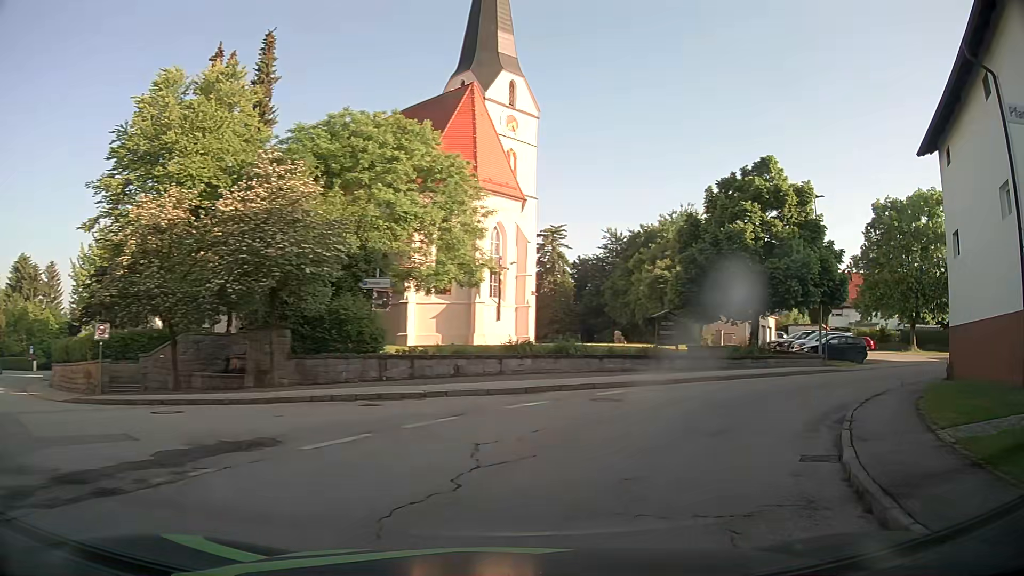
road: tertiary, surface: asphalt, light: Day
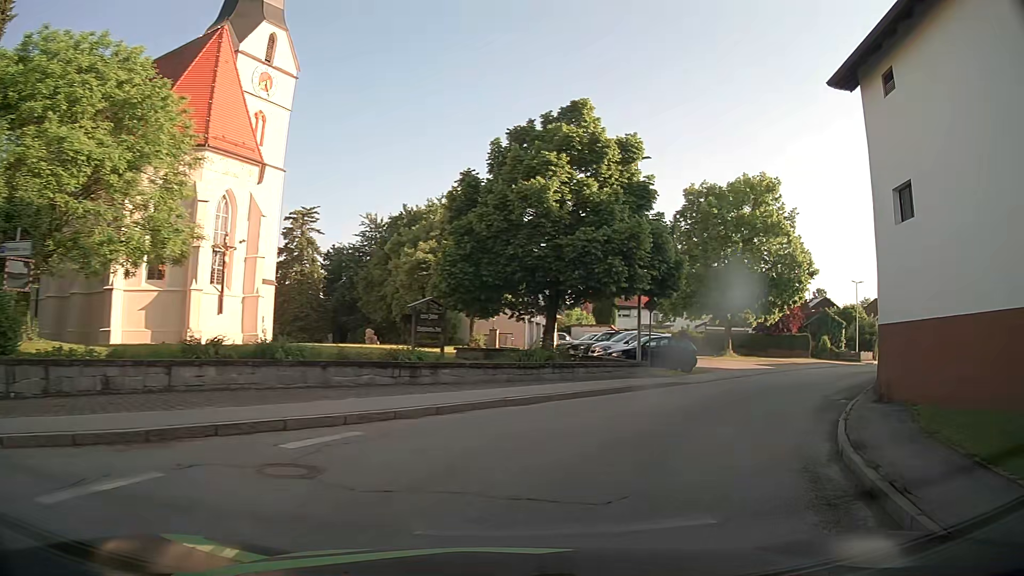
(+1.5, +8.2) m; +20°
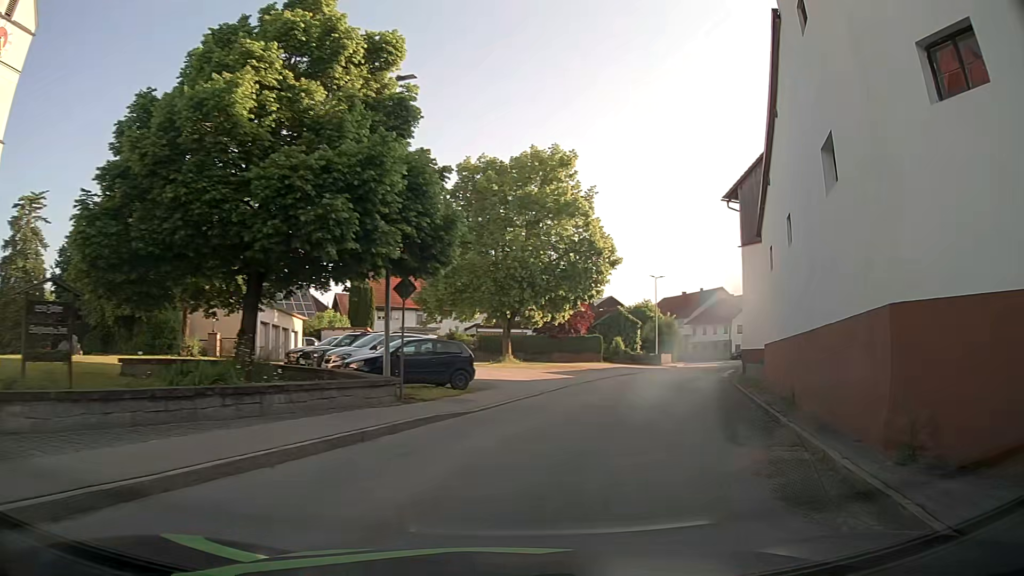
(+1.6, +8.6) m; +20°
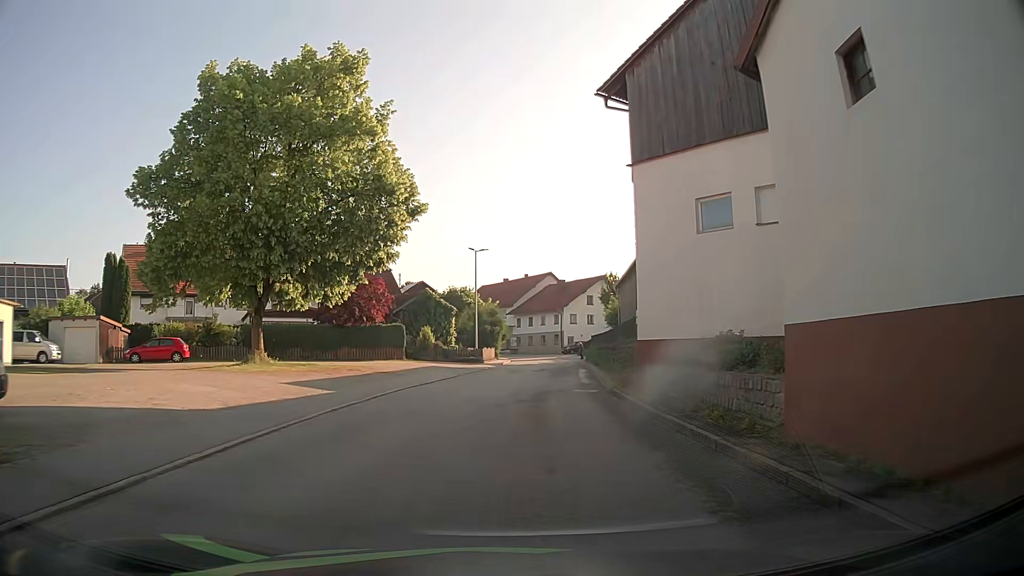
(+2.3, +14.2) m; +16°
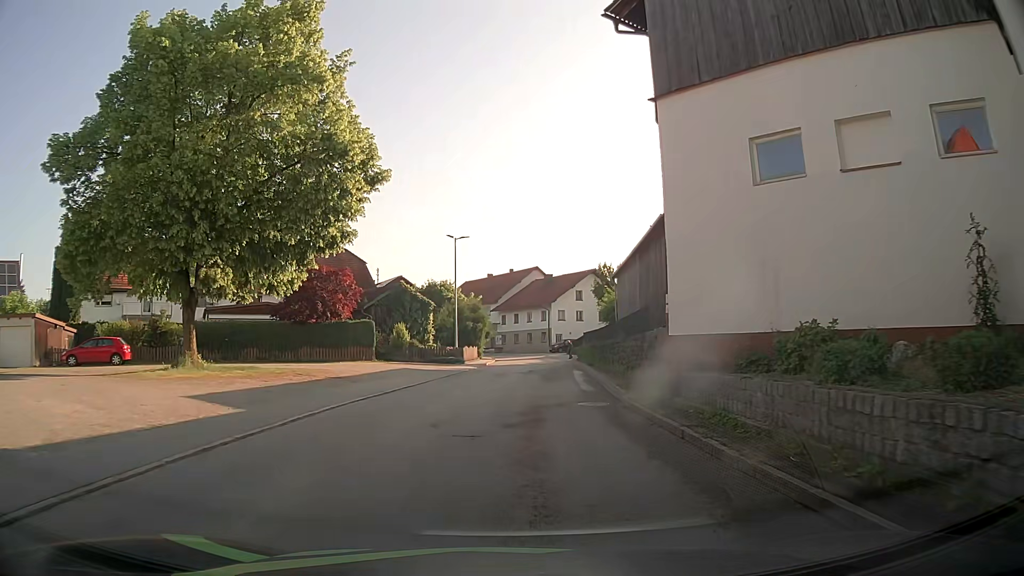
(+0.1, +5.3) m; +2°
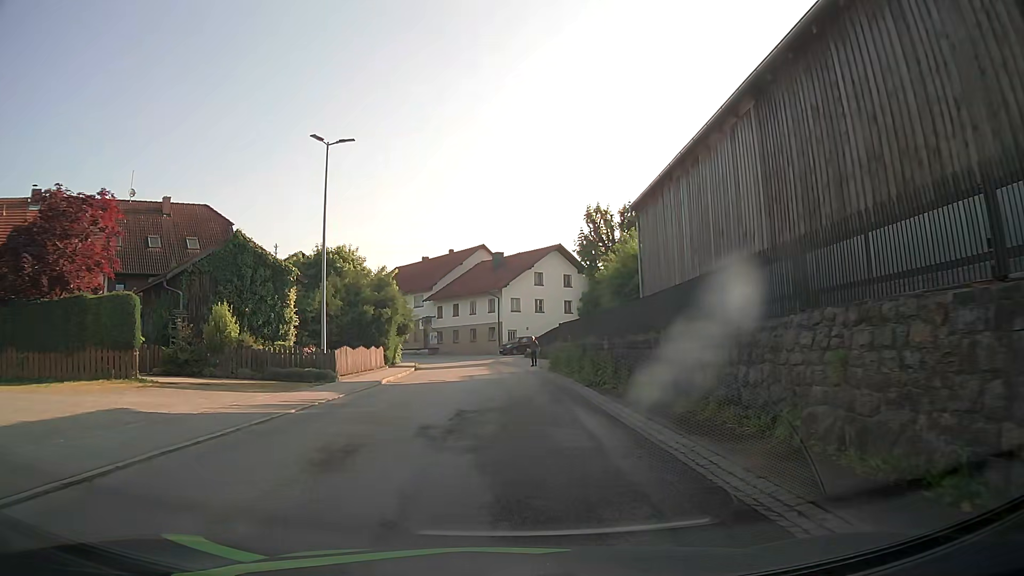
(+0.6, +21.8) m; +4°
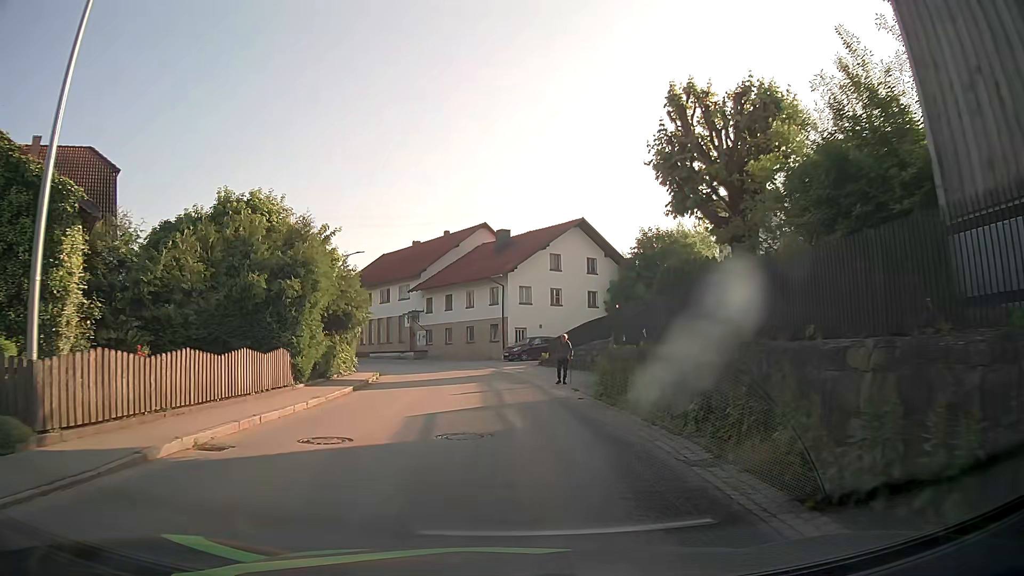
(0.0, +15.5) m; -1°
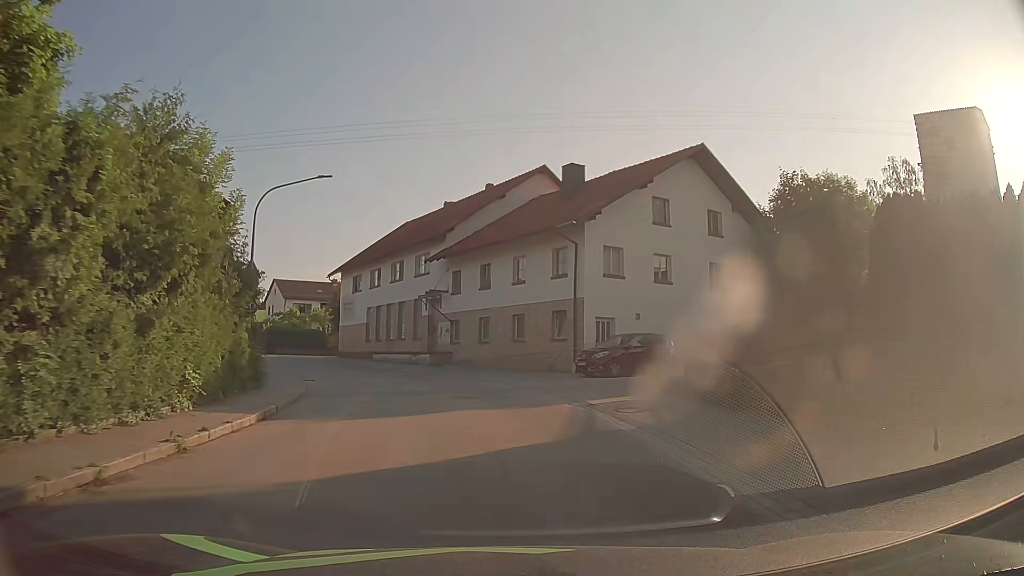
(-0.7, +21.1) m; -5°
(0, +10) (-2, +20) (-5, +29) (-9, +38) (-14, +47) (-19, +56) (-25, +64) (-32, +71) (-39, +79) (-46, +86) m
